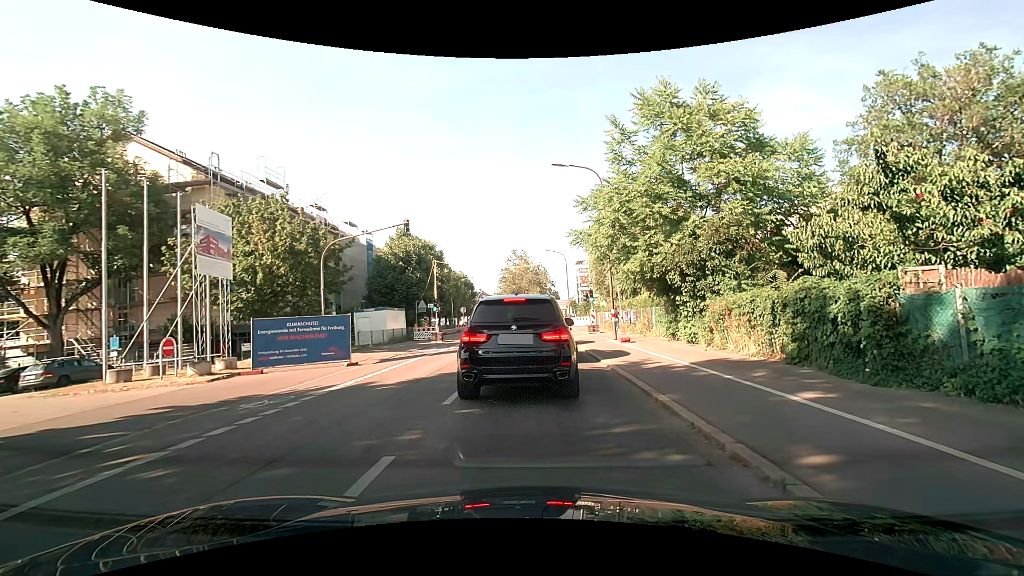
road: secondary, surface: asphalt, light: Day
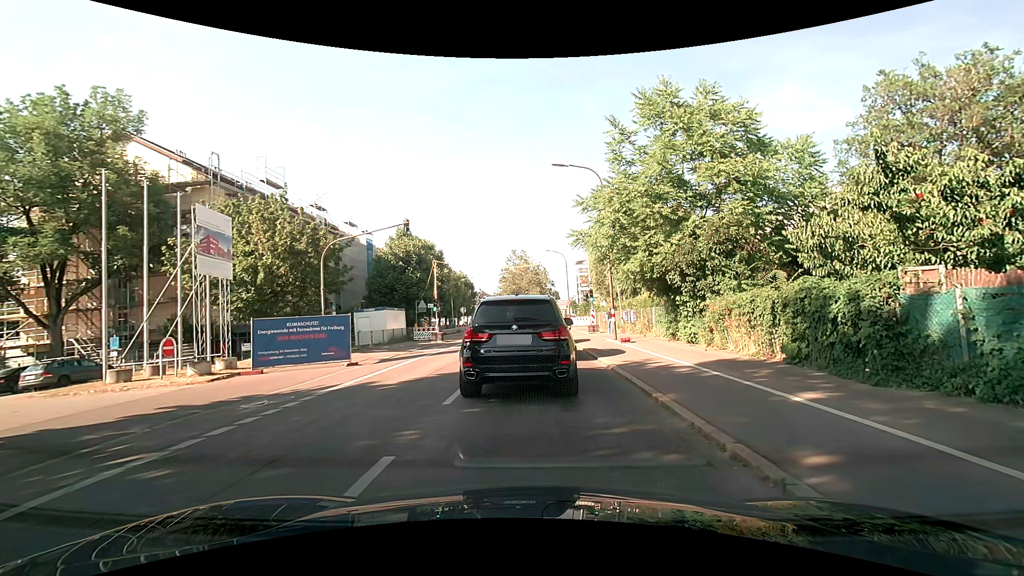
(0.0, 0.0) m; 0°
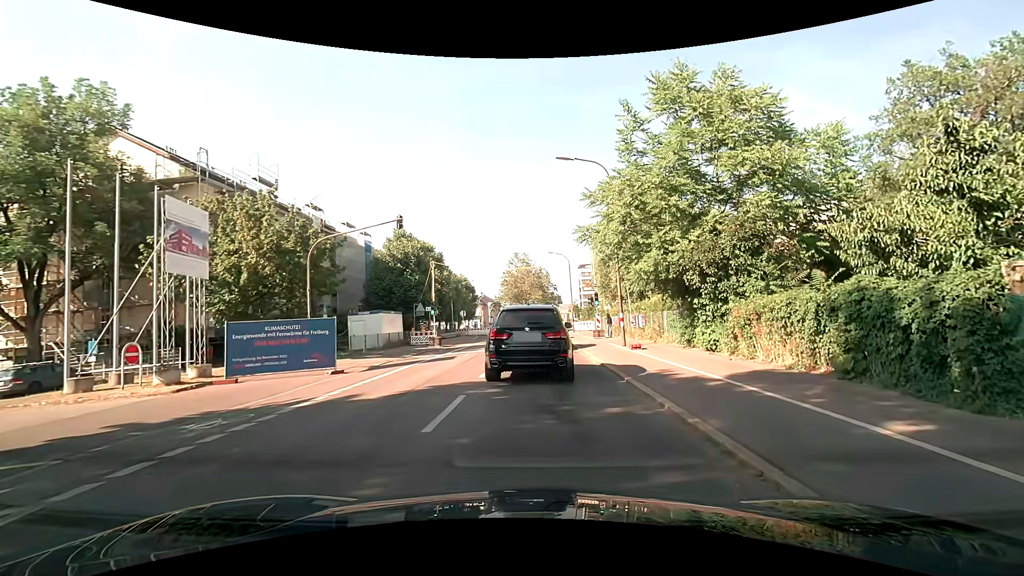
(0.0, +1.7) m; 0°
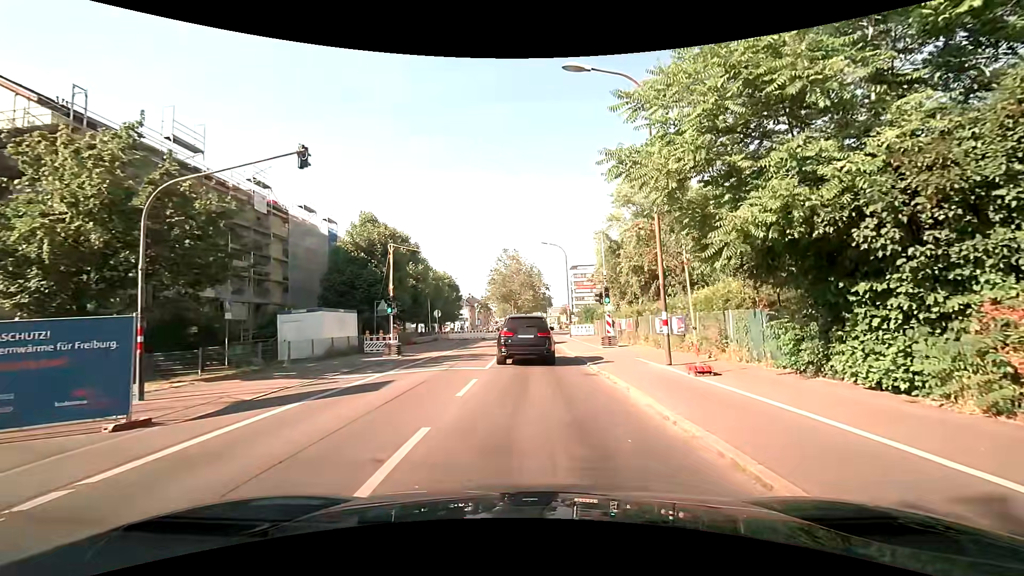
(+0.2, +9.0) m; +2°
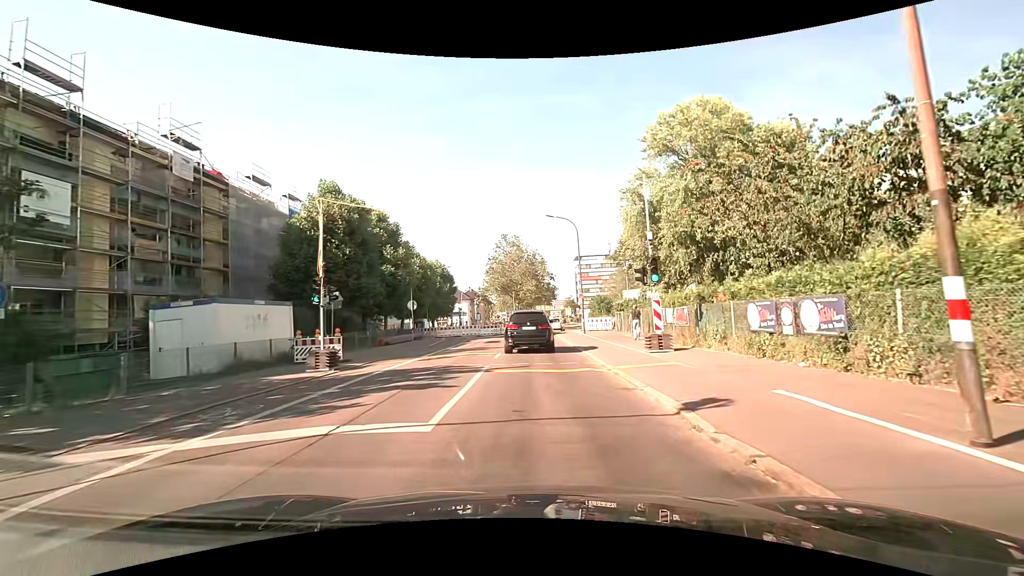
(0.0, +9.7) m; -1°
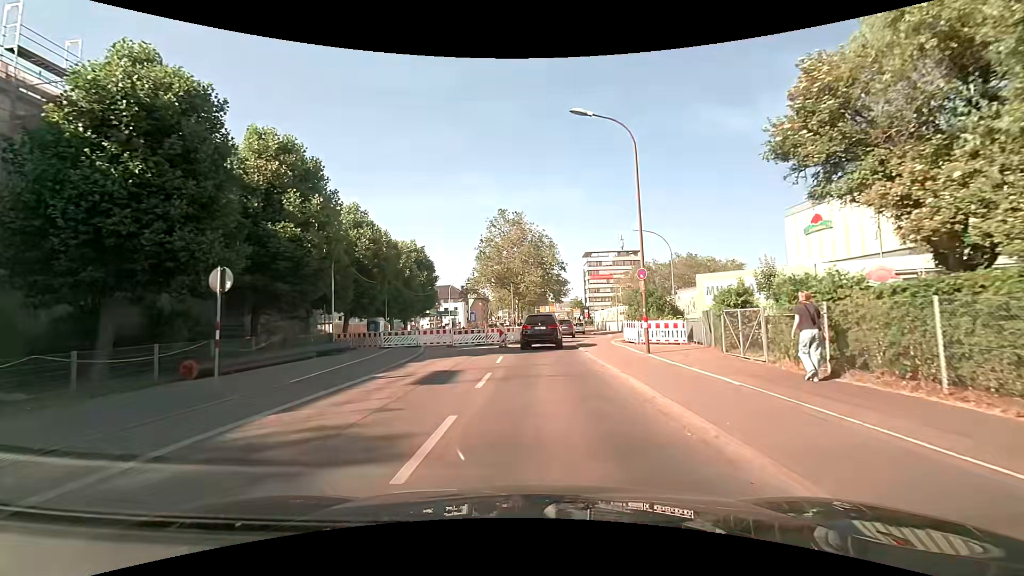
(+0.3, +19.6) m; 0°
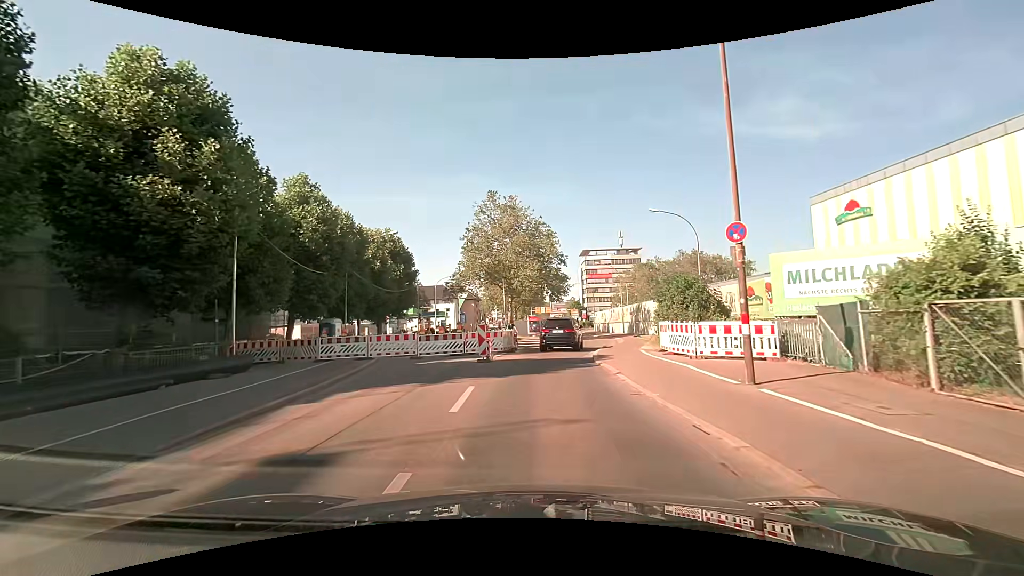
(+0.1, +8.7) m; 0°
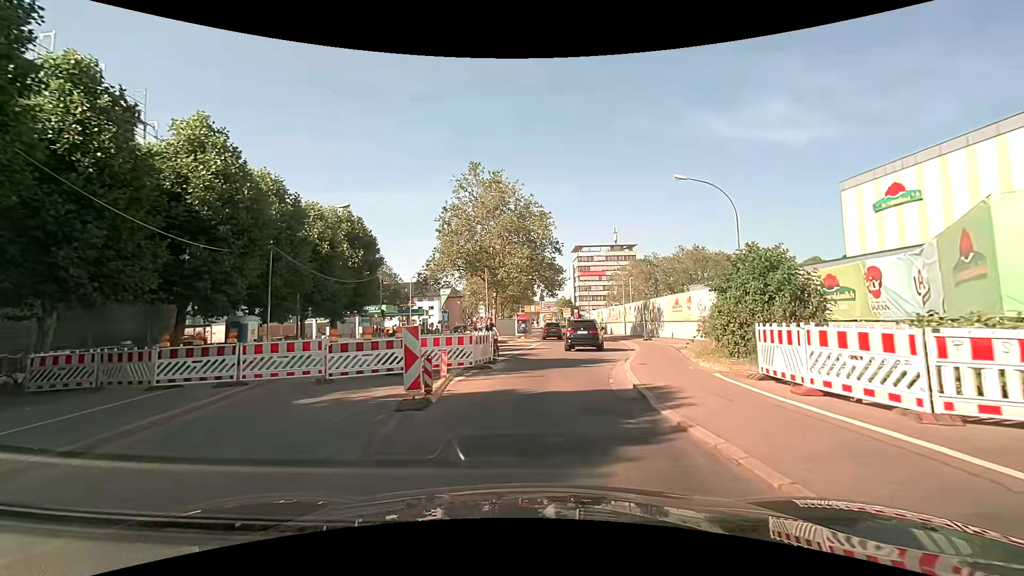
(+0.1, +9.1) m; +2°
